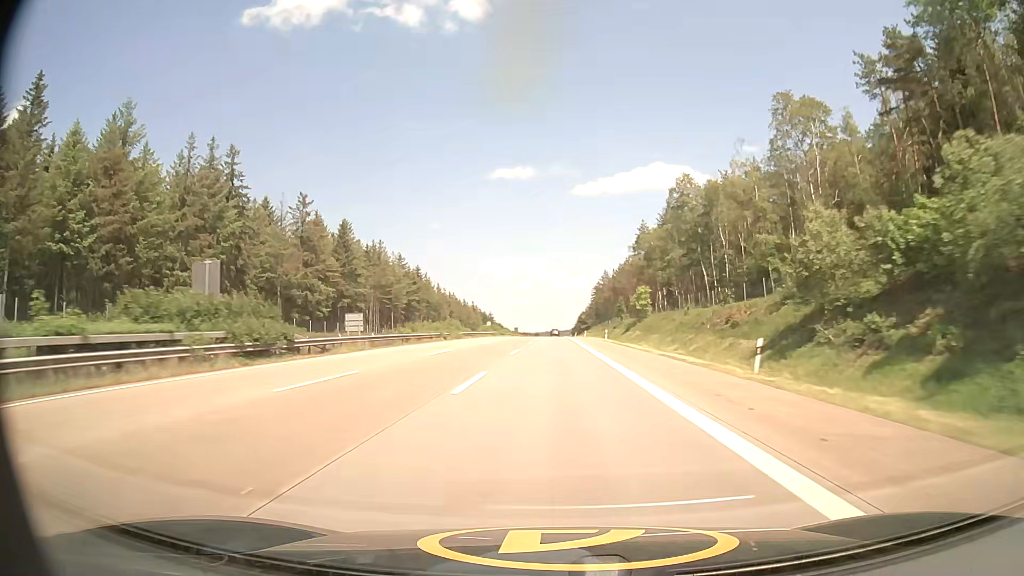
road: motorway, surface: asphalt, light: Day
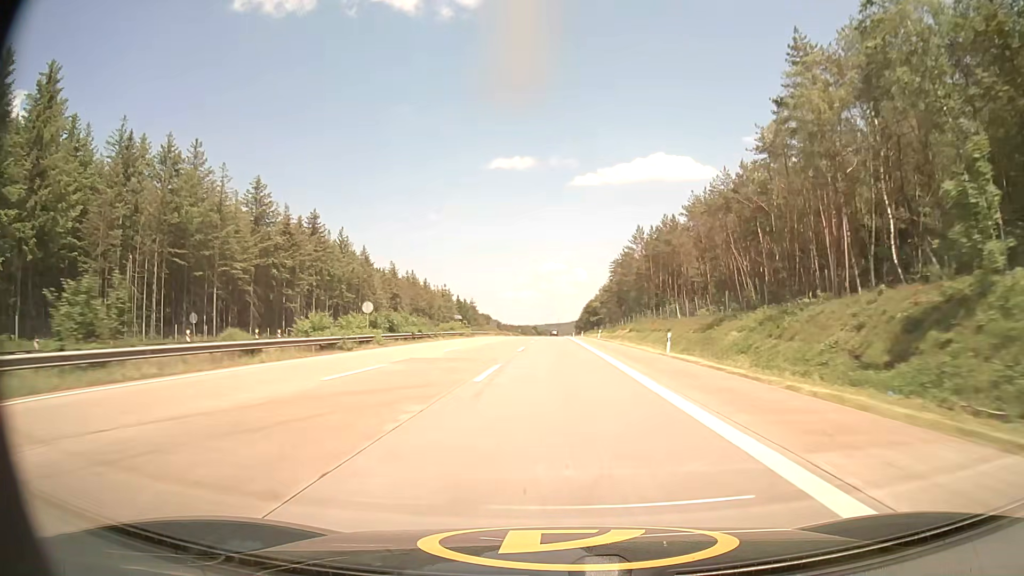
(-0.3, +86.2) m; 0°
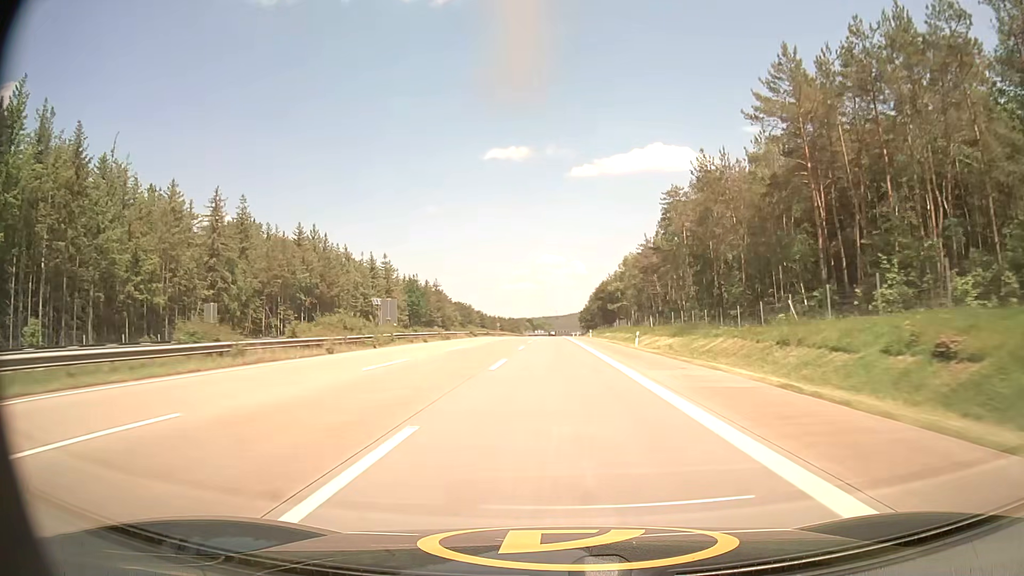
(+0.3, +87.6) m; 0°
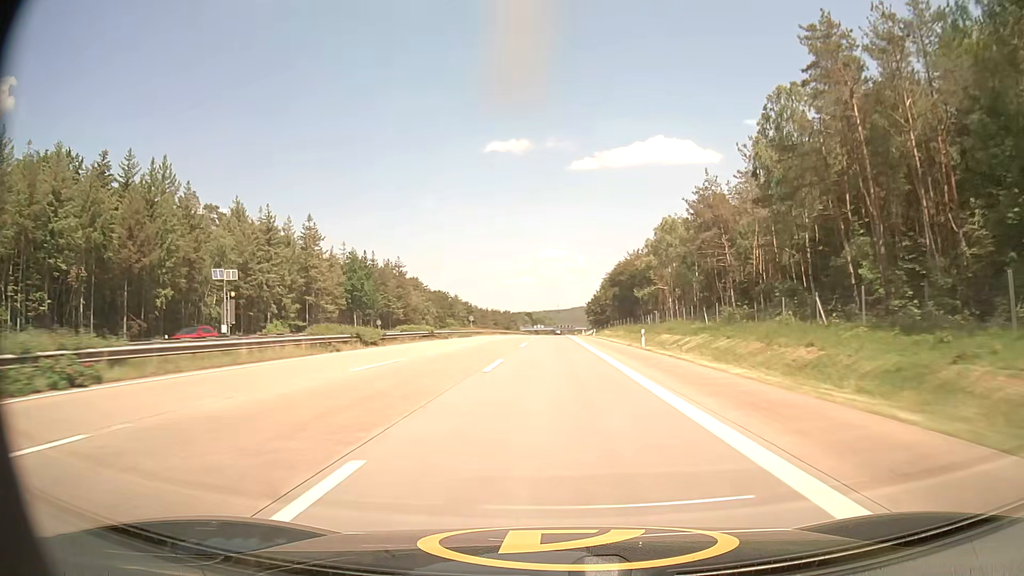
(0.0, +53.4) m; 0°
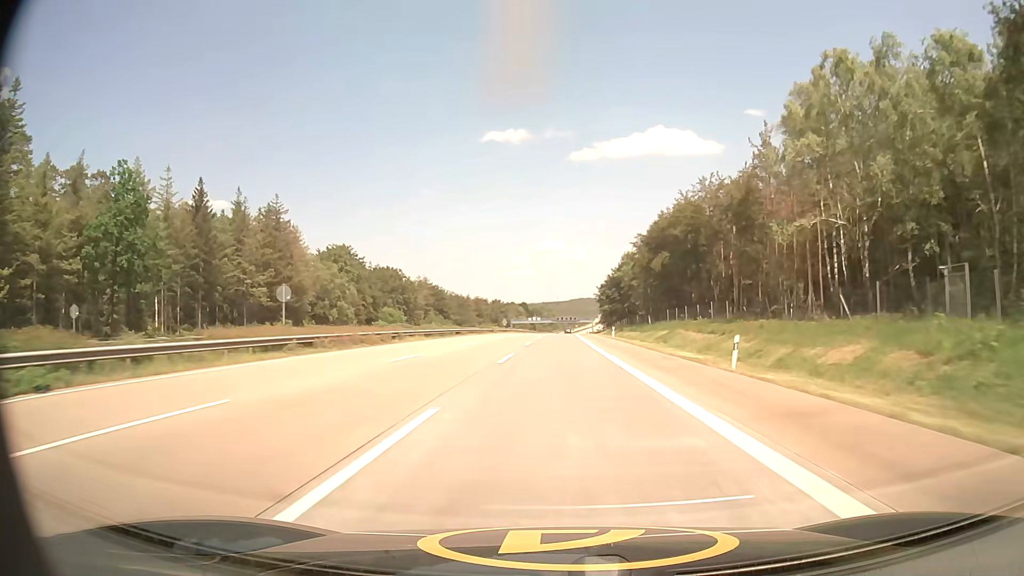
(+0.2, +71.8) m; 0°
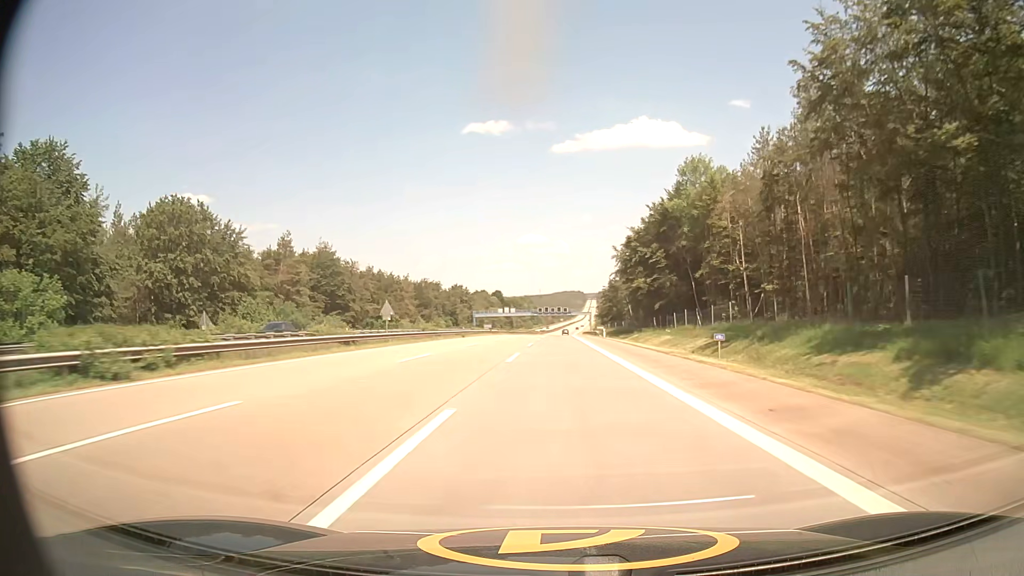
(+0.9, +90.7) m; +1°
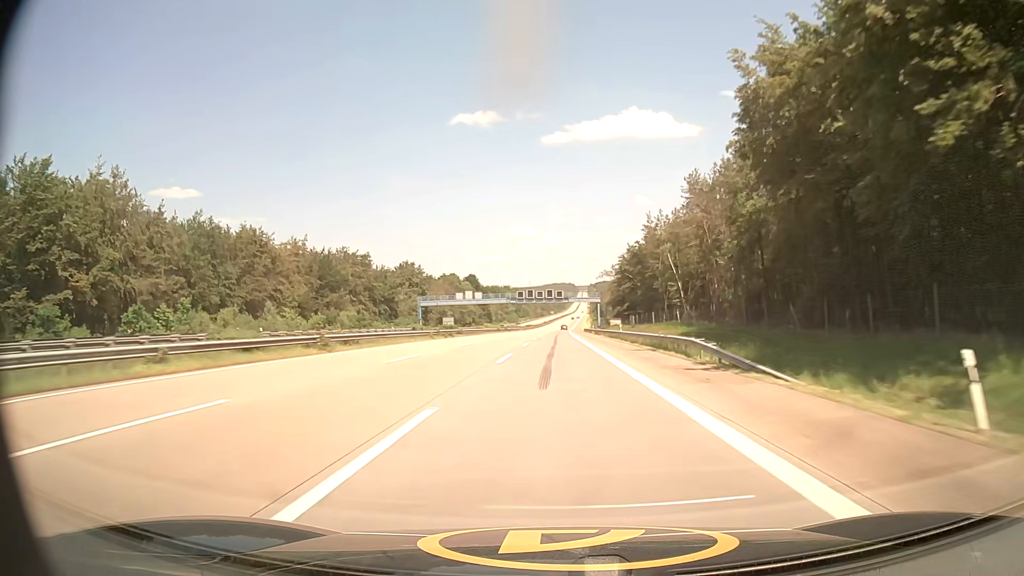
(+0.7, +73.6) m; +1°
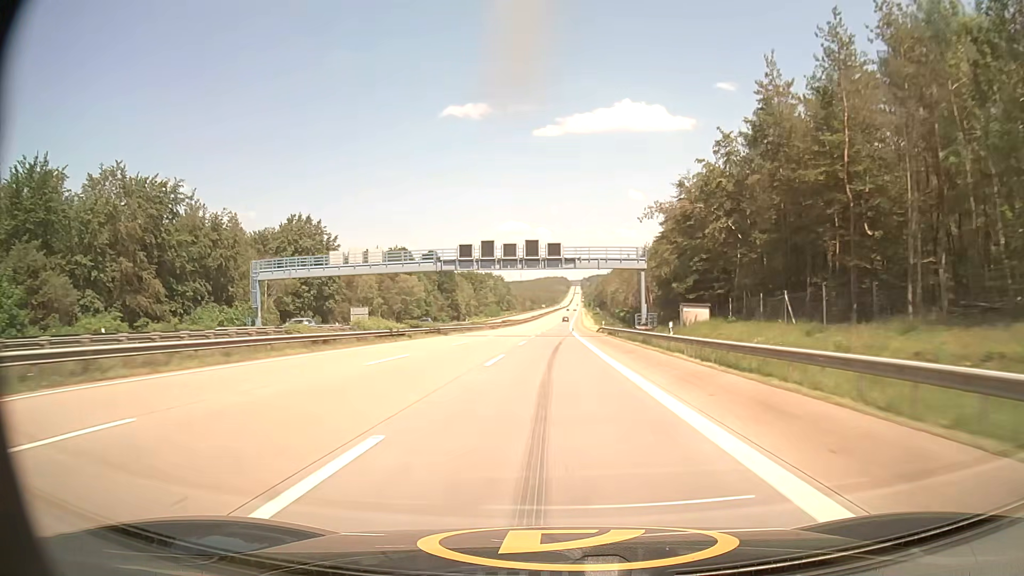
(+0.7, +74.8) m; +1°
(0, +10) (0, +20) (0, +30) (0, +40) (0, +50) (0, +60) (0, +70) (+1, +80) (+1, +90) (+1, +100) m
